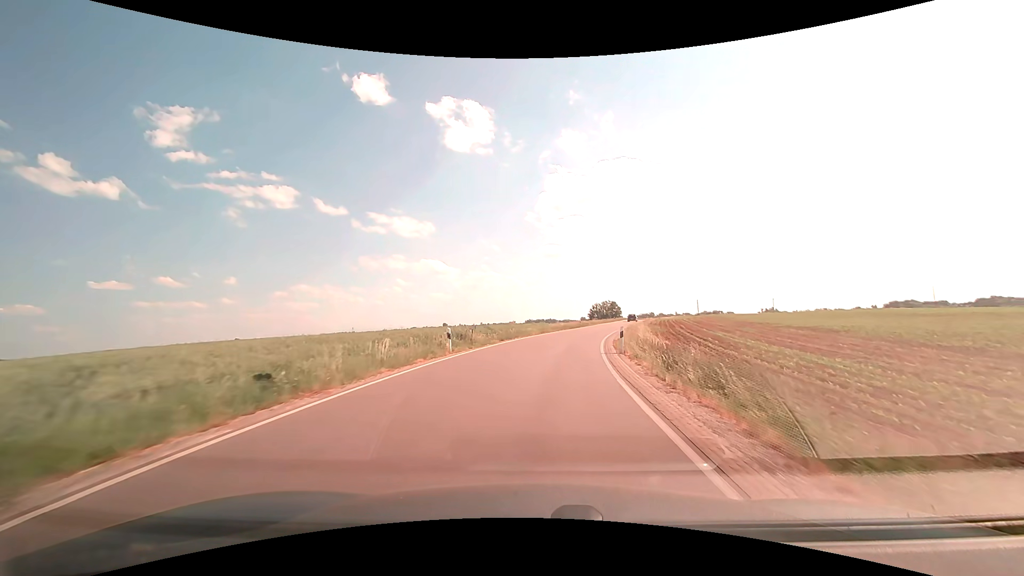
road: secondary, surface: asphalt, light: Day
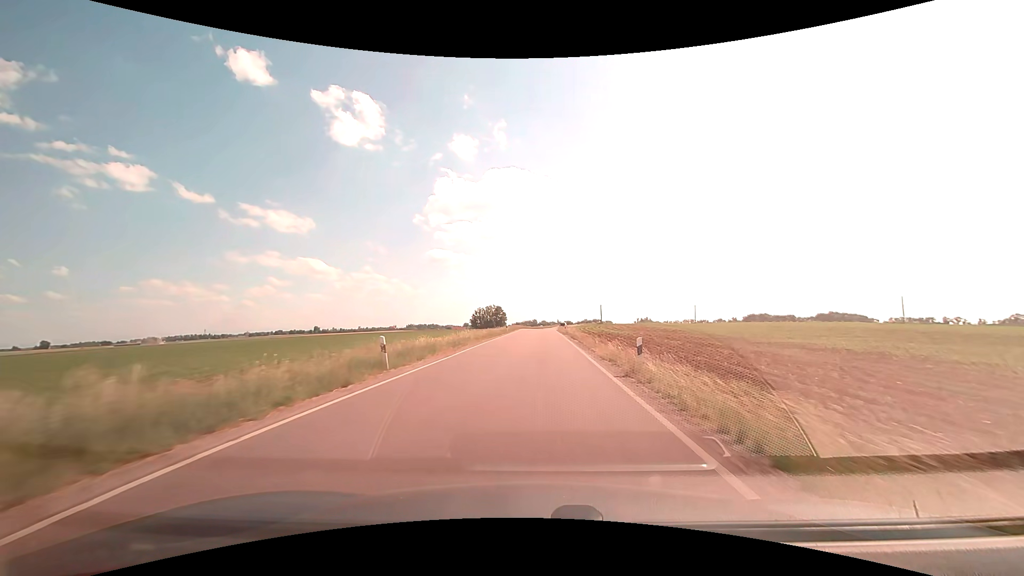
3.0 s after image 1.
(+6.2, +49.6) m; +13°
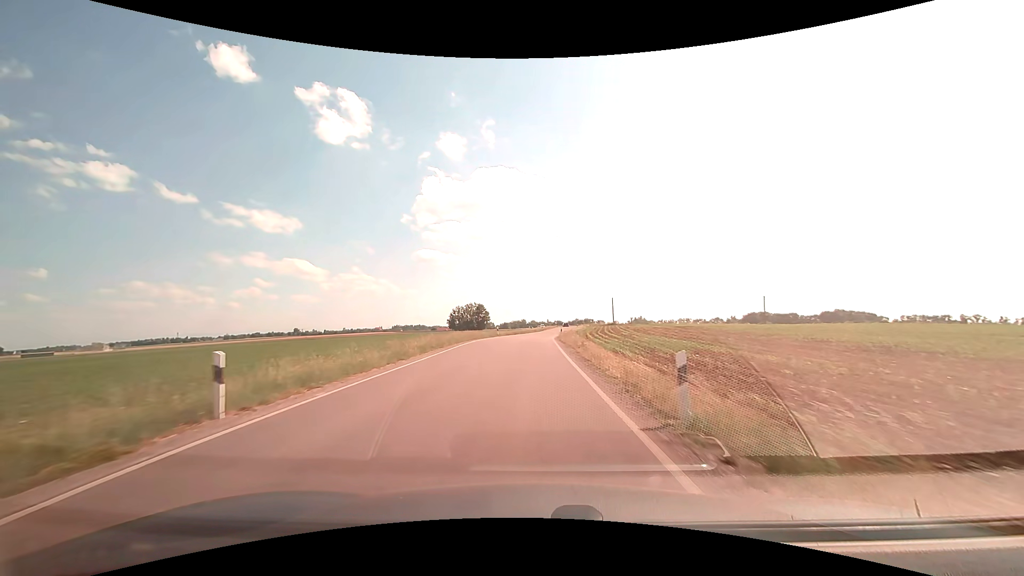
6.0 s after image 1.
(+1.2, +50.7) m; +1°
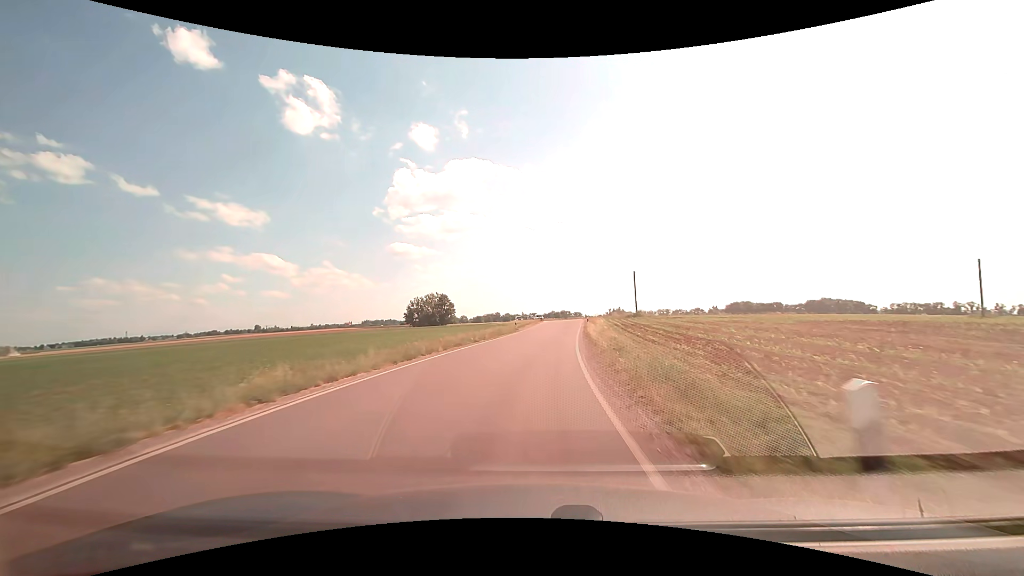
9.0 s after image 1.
(+0.6, +49.6) m; +3°
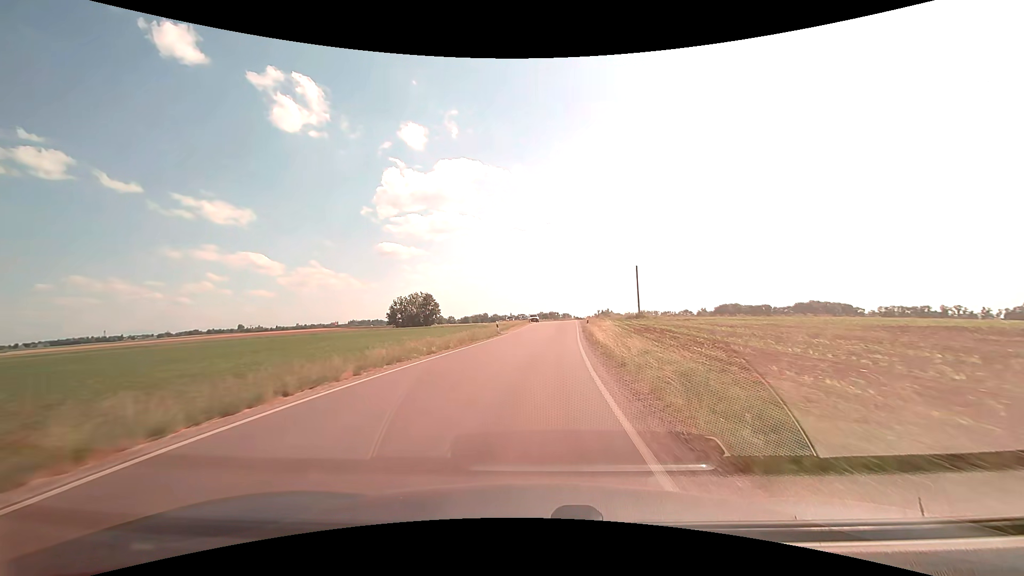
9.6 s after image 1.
(+0.1, +9.6) m; +1°
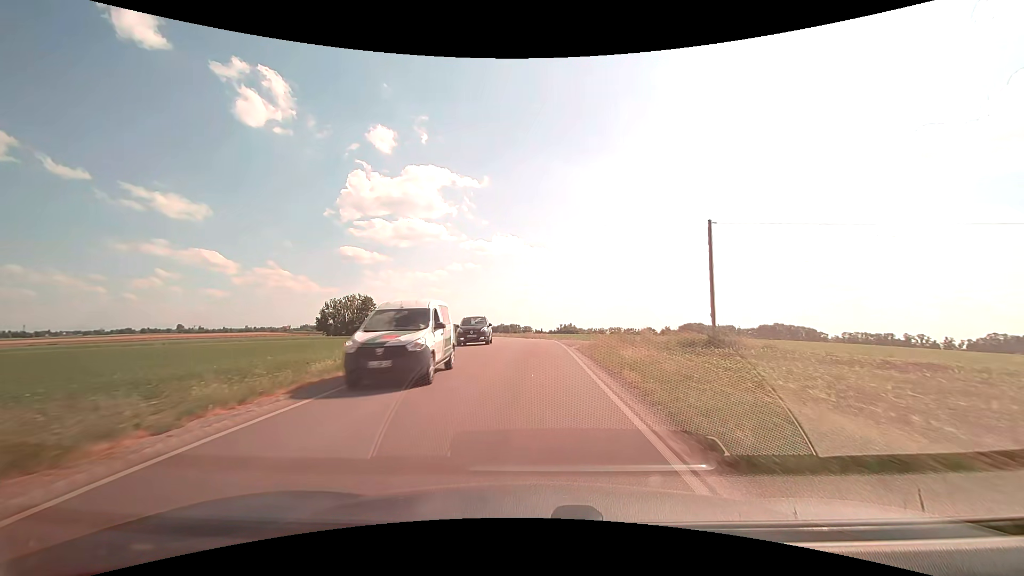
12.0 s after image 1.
(+1.7, +36.6) m; +4°
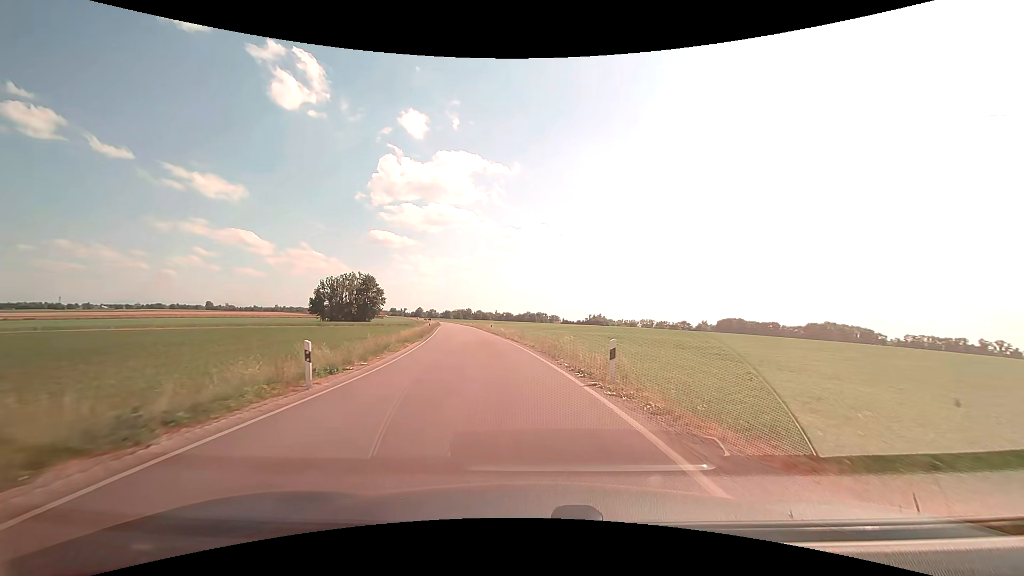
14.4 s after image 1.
(-0.4, +34.1) m; -3°
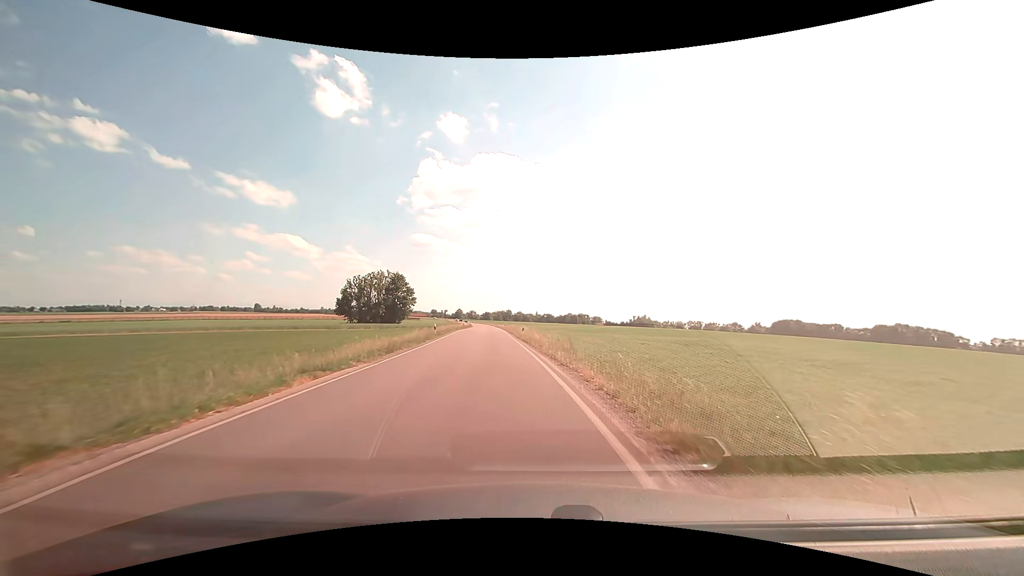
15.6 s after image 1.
(-0.6, +16.7) m; -4°
(0, +10) (-1, +20) (-2, +30) (-3, +40) (-4, +50) (-5, +60) (-6, +70) (-7, +80) (-8, +90) (-10, +100) m
